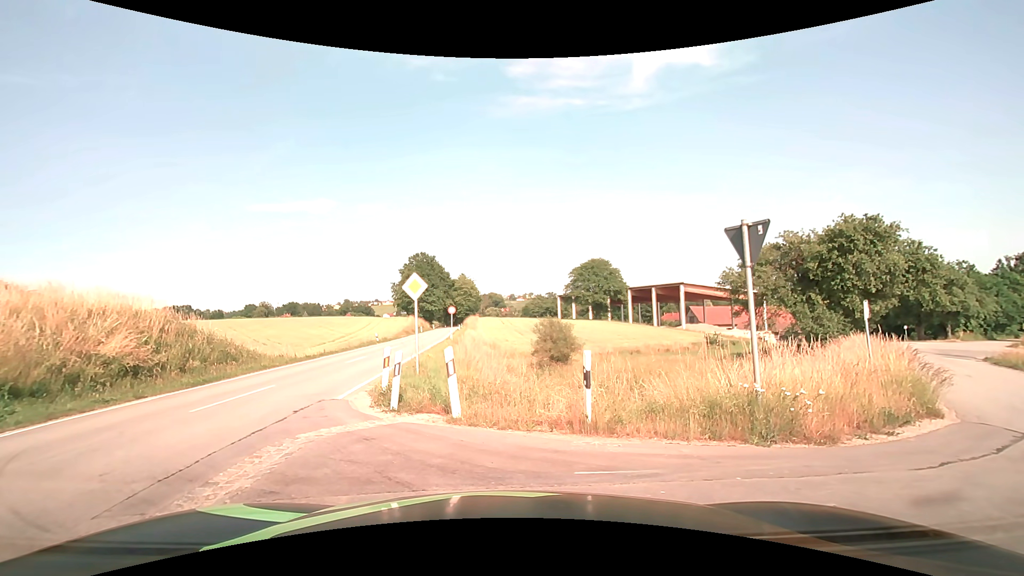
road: secondary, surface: asphalt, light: Day
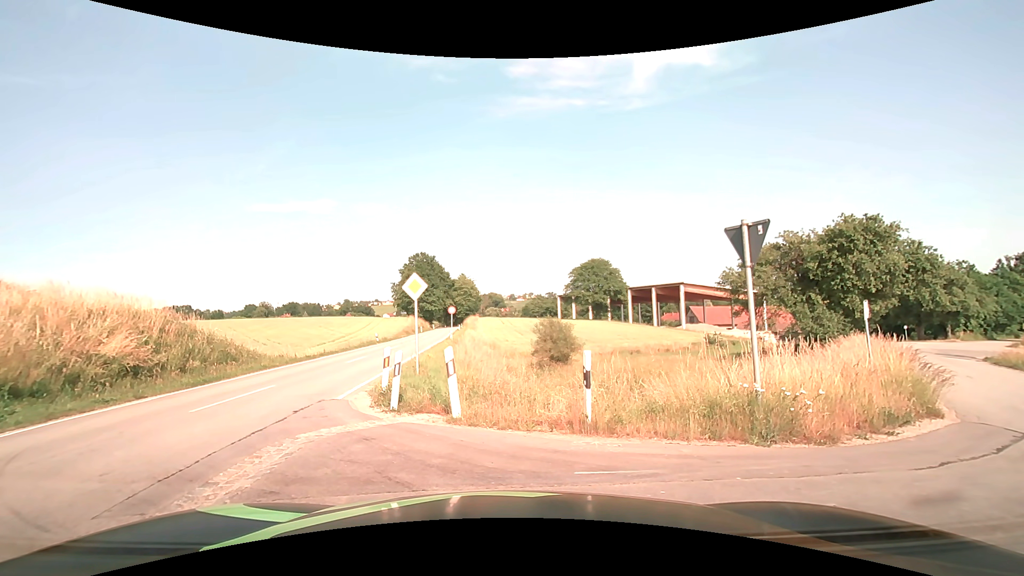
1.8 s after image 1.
(0.0, 0.0) m; 0°
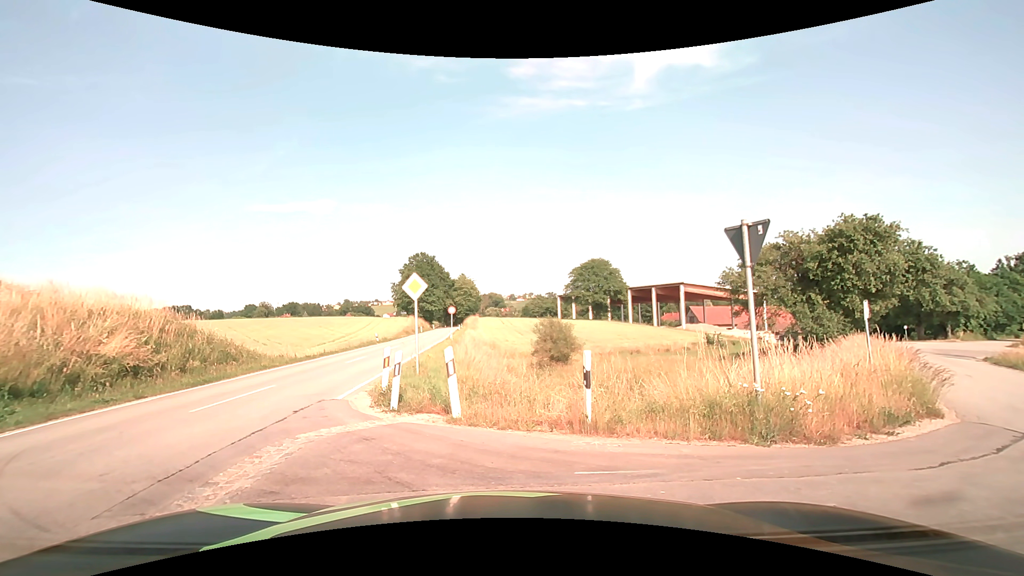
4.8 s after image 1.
(0.0, 0.0) m; 0°
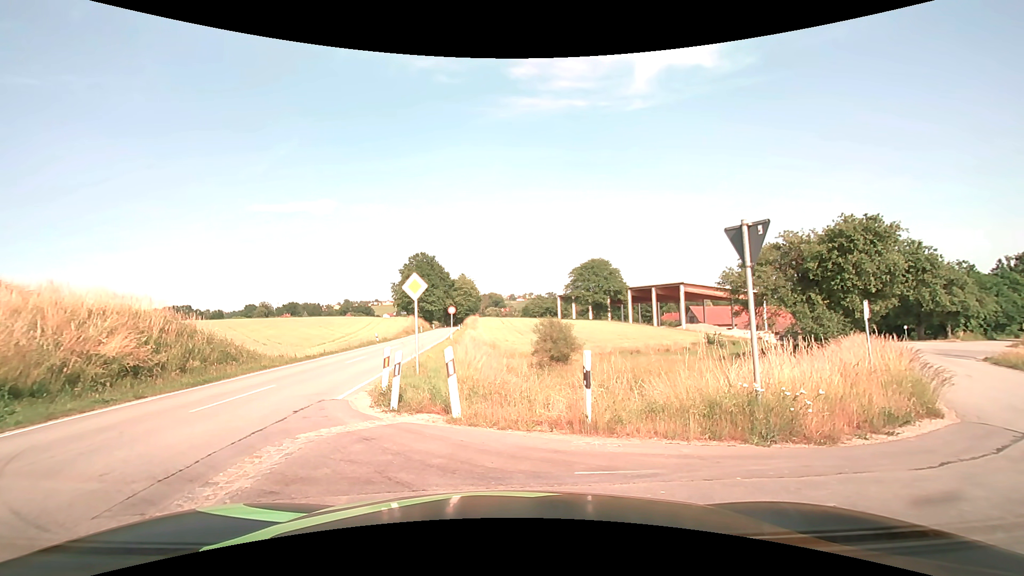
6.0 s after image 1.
(0.0, 0.0) m; 0°
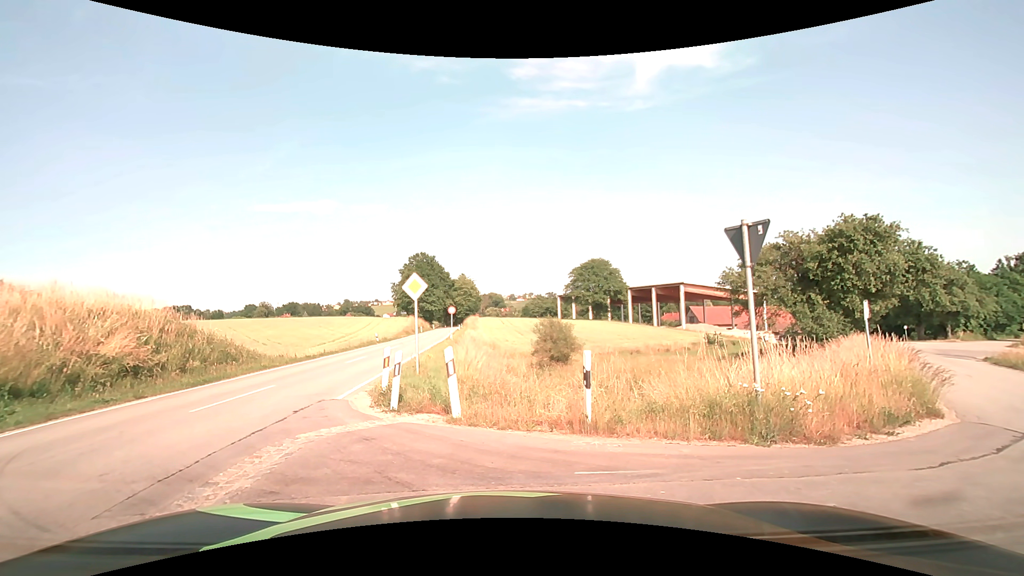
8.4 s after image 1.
(0.0, 0.0) m; 0°
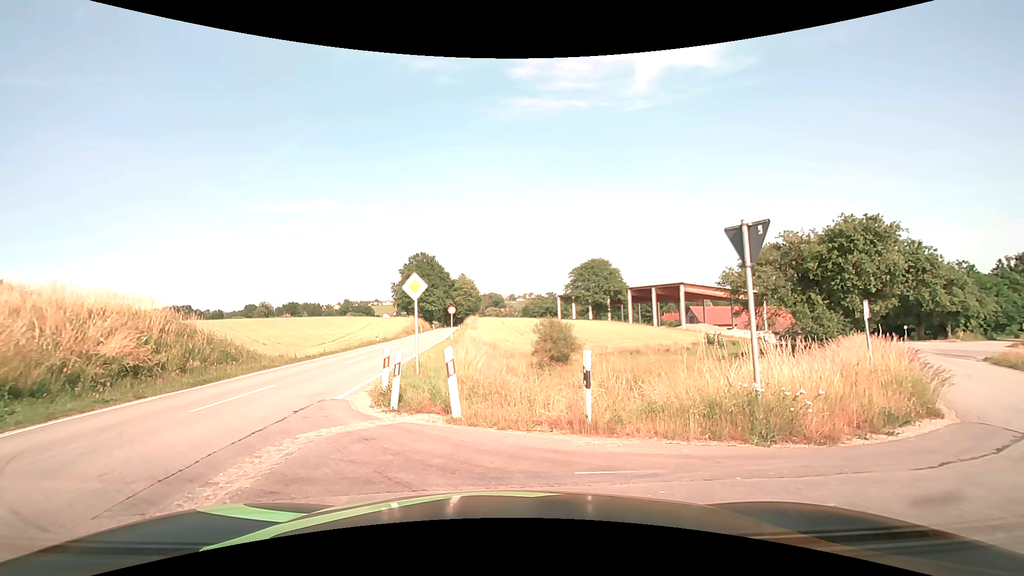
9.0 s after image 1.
(0.0, 0.0) m; 0°
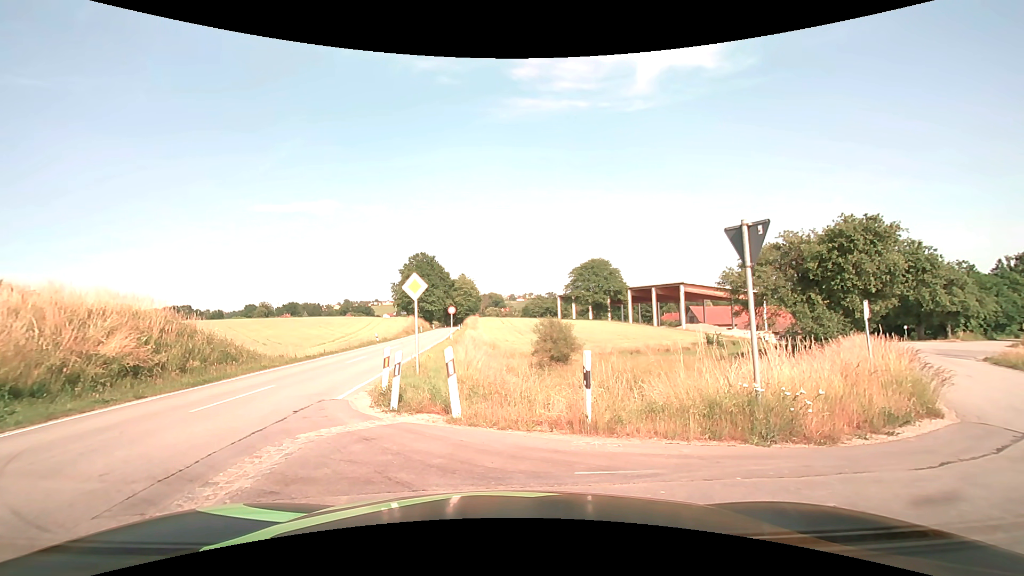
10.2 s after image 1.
(0.0, 0.0) m; 0°
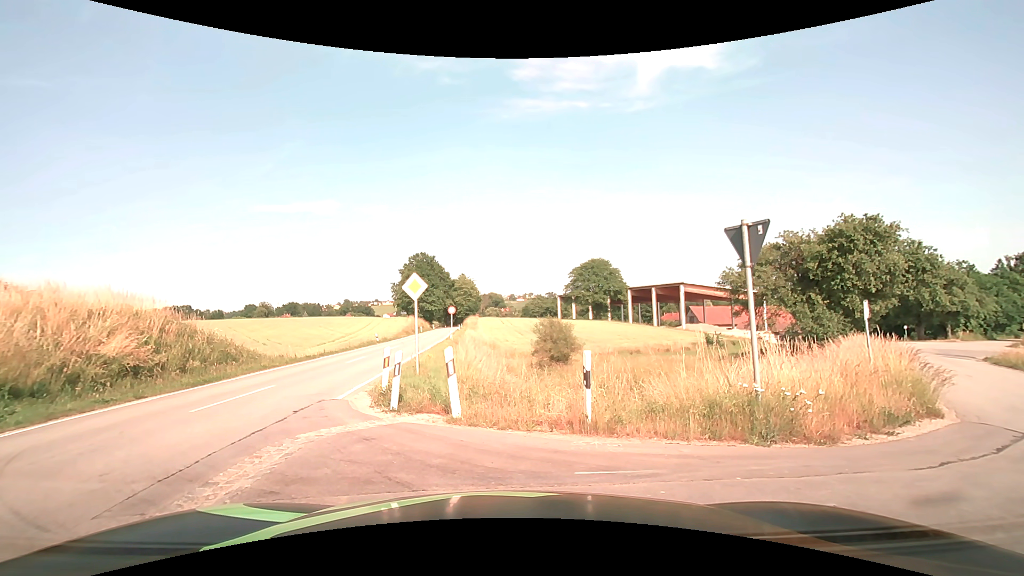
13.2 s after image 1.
(0.0, 0.0) m; 0°
